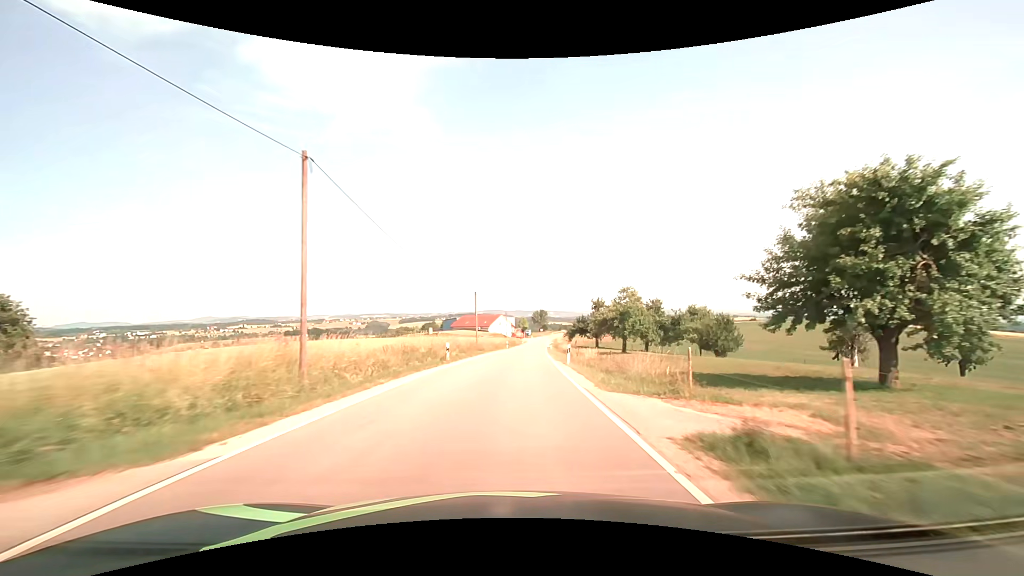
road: tertiary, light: Day
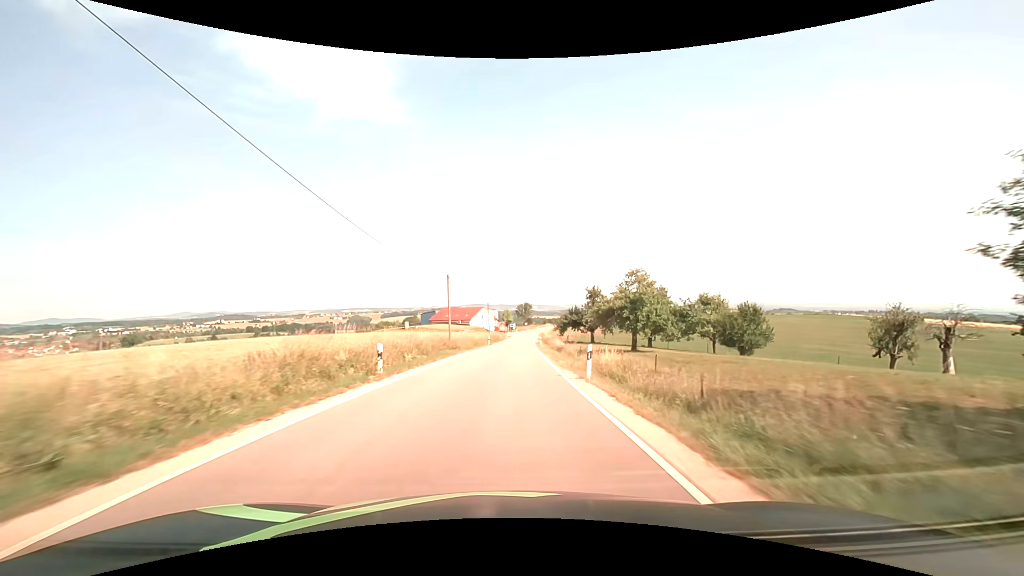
(+0.2, +10.9) m; +2°
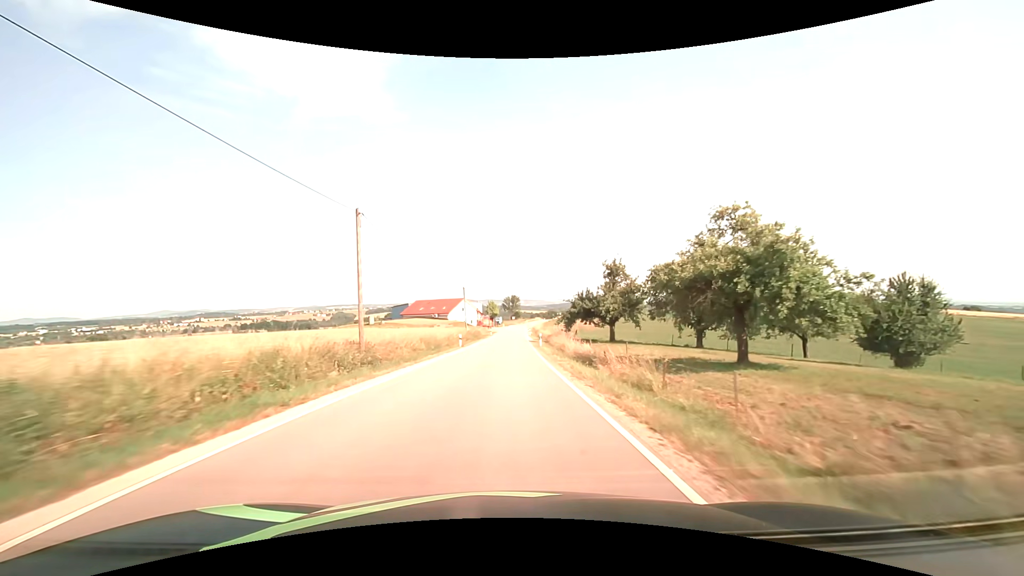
(+0.4, +21.9) m; +2°
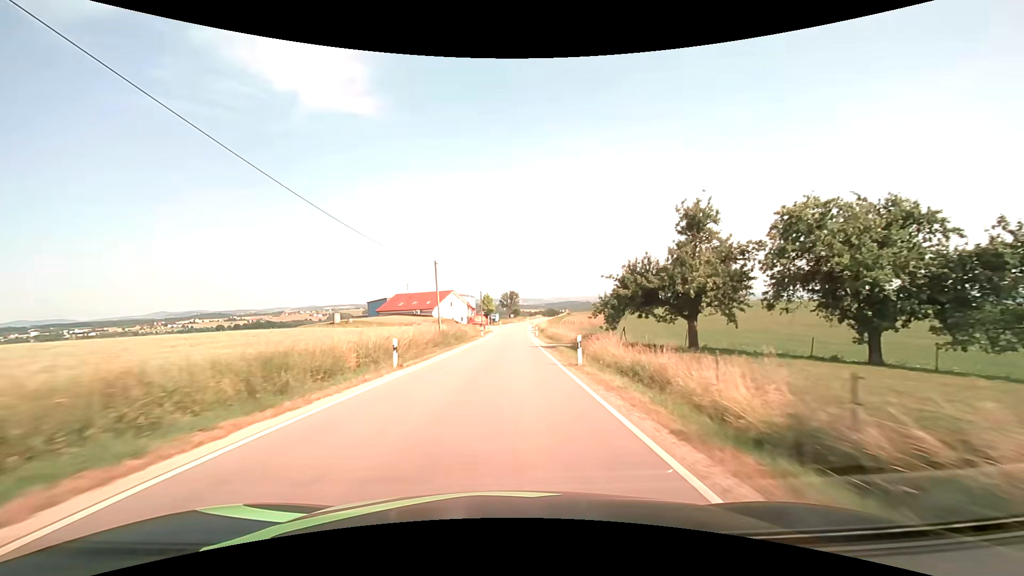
(0.0, +21.9) m; 0°
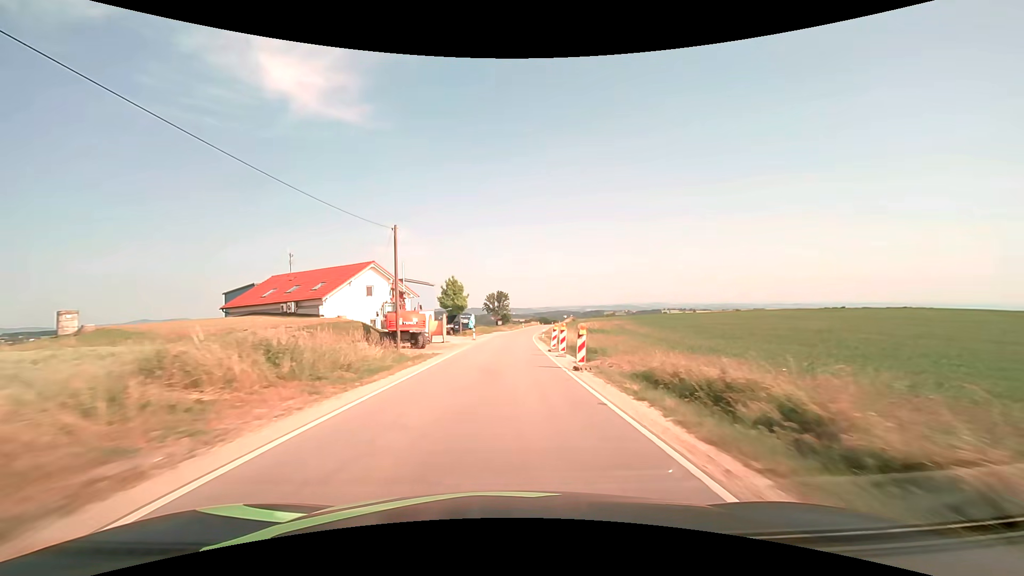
(+0.7, +54.0) m; +1°
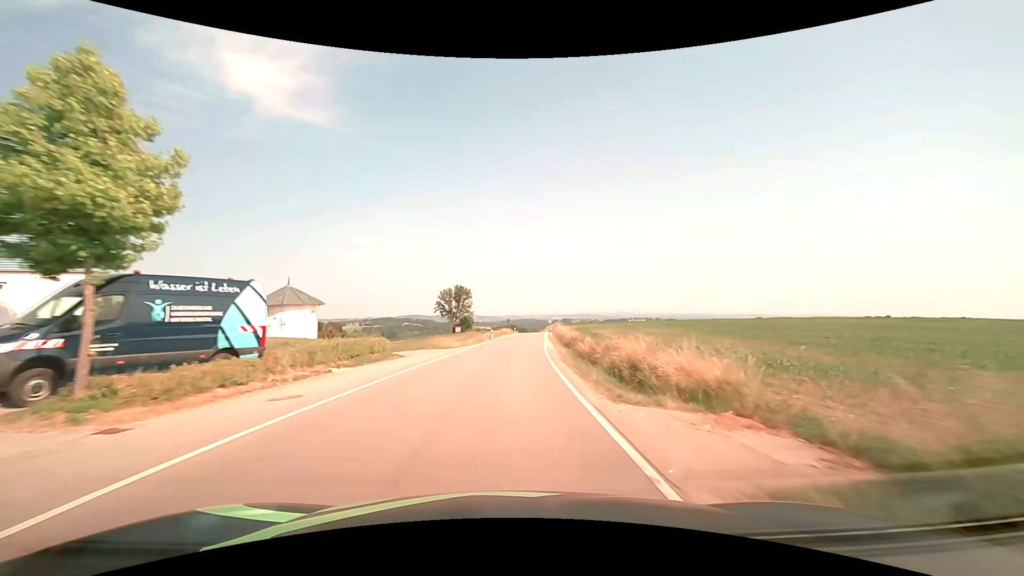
(+1.3, +53.7) m; +4°
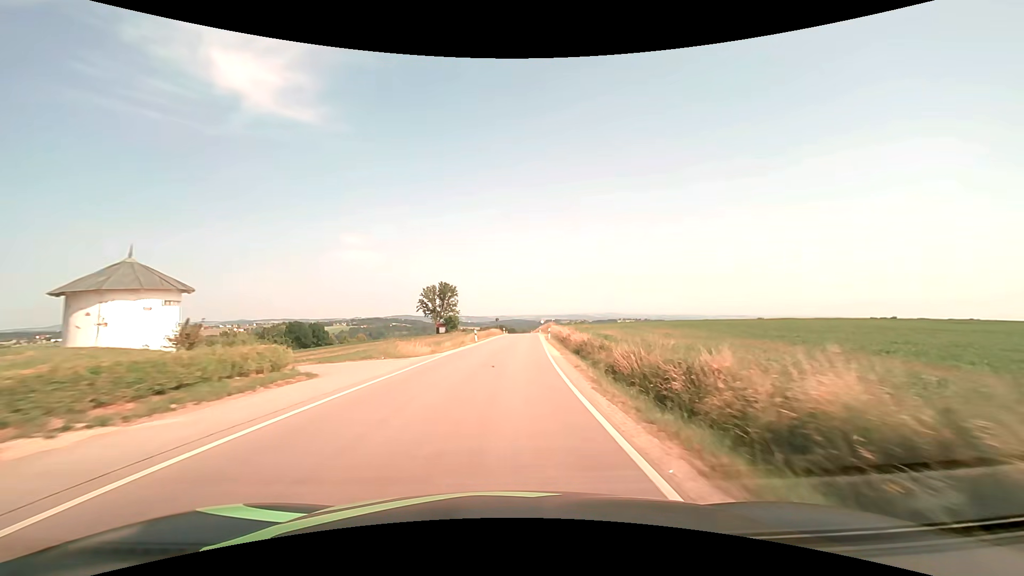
(+0.2, +10.7) m; +1°
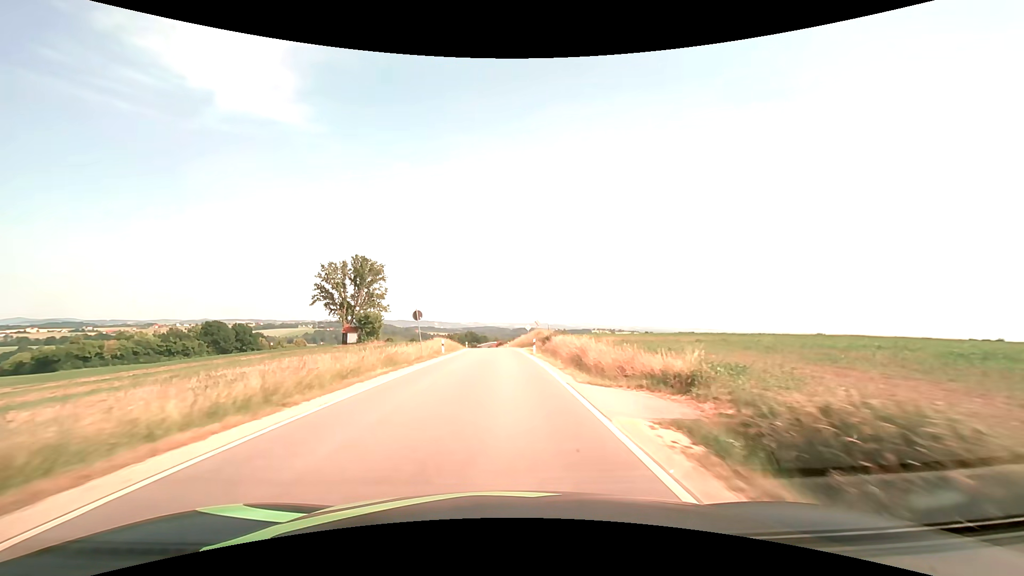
(+2.0, +53.4) m; +3°
(0, +10) (0, +20) (0, +30) (0, +40) (-1, +50) (-1, +60) (-1, +70) (-2, +80) (-3, +90) (-4, +100) m
